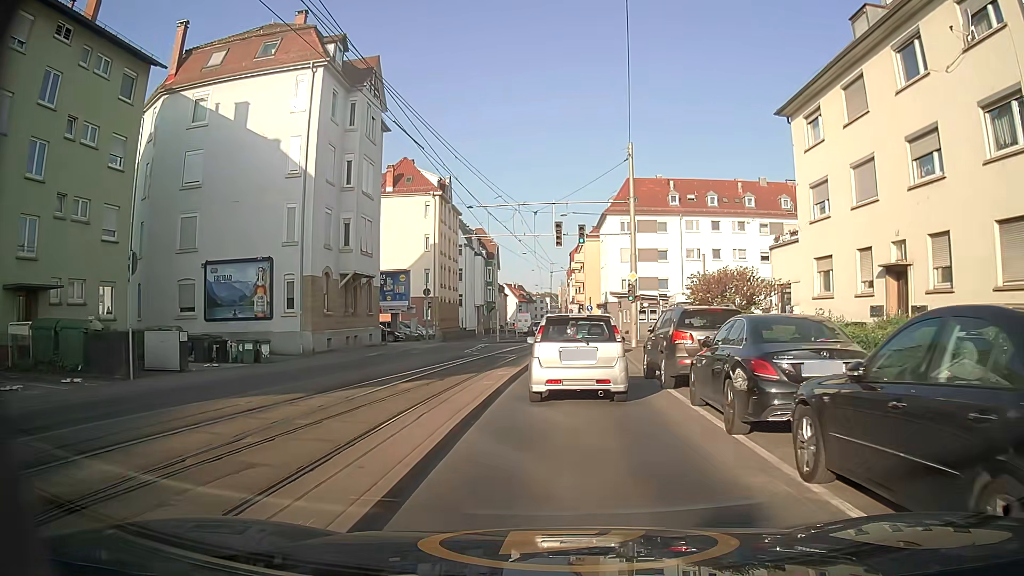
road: secondary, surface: asphalt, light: Day
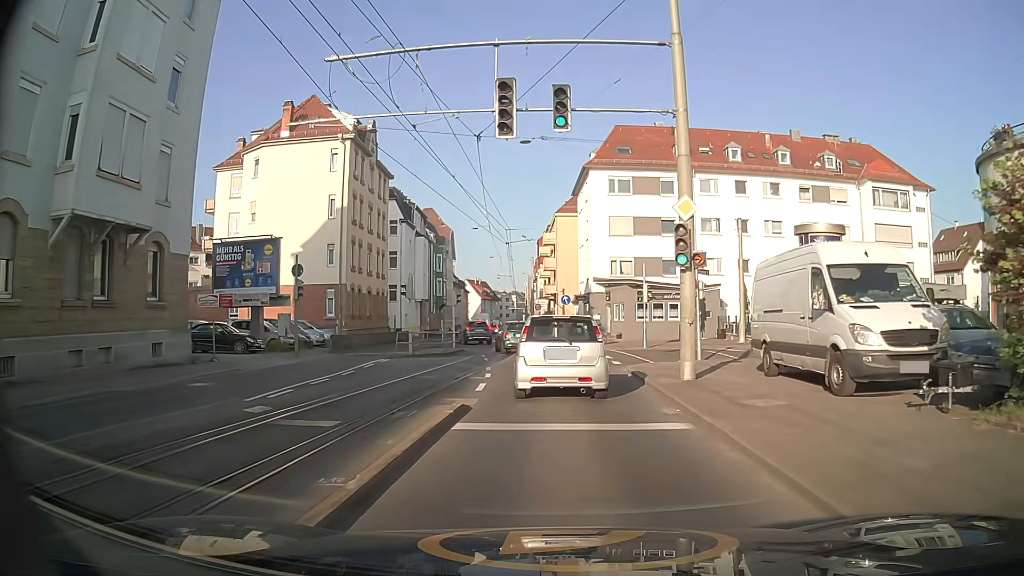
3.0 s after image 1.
(+0.3, +20.5) m; +2°
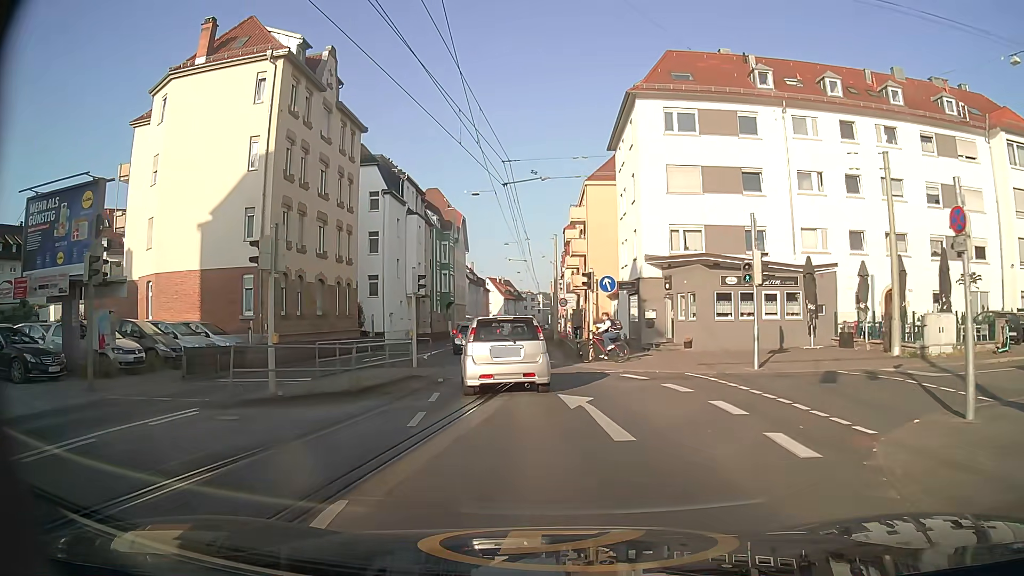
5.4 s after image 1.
(-0.2, +16.0) m; -4°
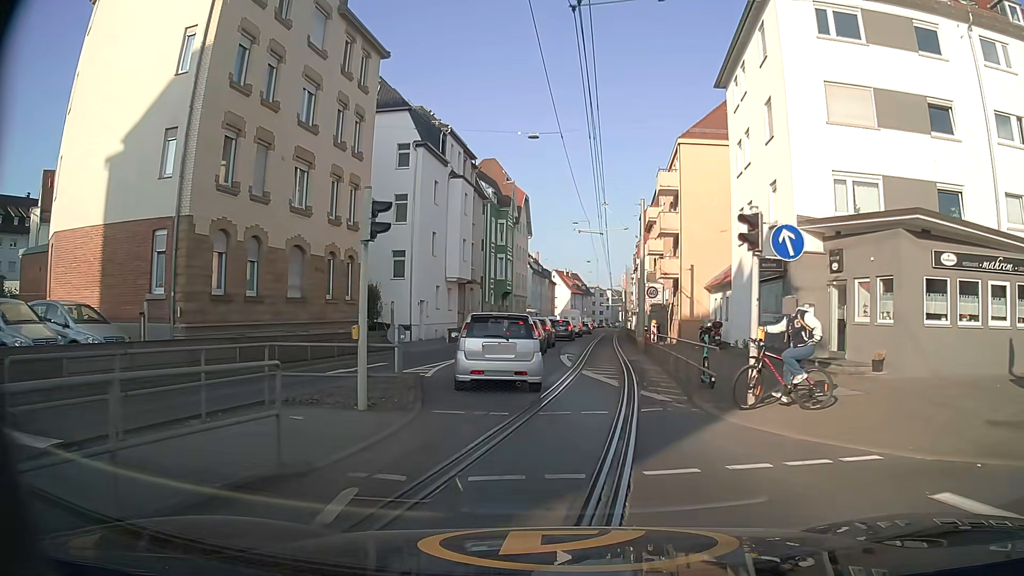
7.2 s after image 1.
(-0.4, +12.3) m; -5°
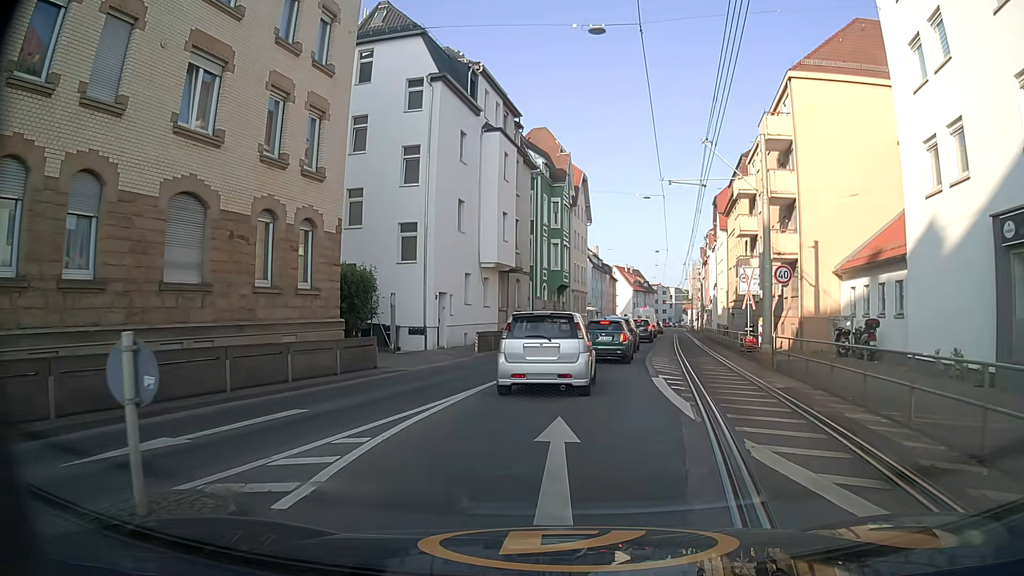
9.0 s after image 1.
(-0.4, +11.4) m; -4°
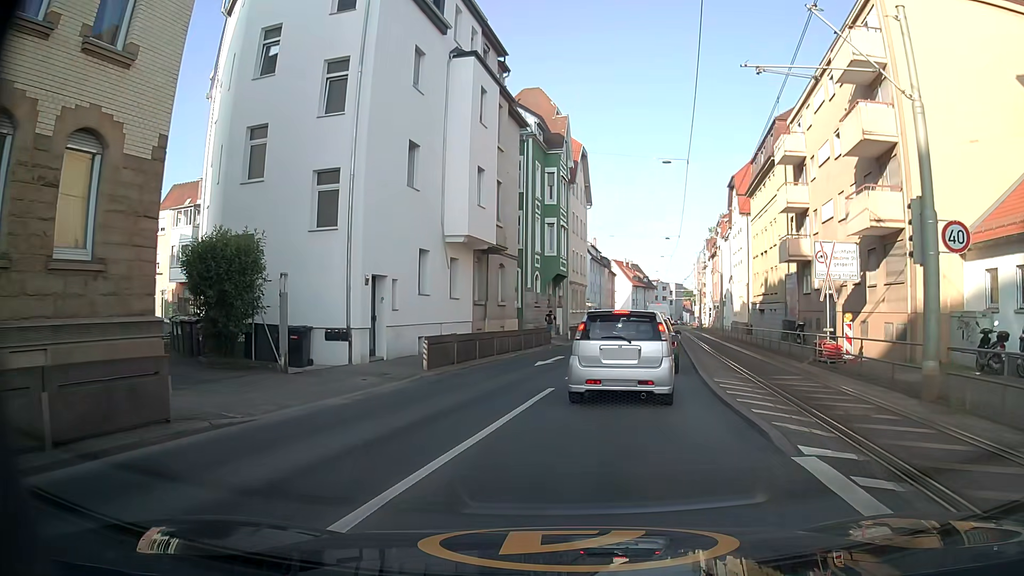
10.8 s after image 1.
(0.0, +9.8) m; +2°
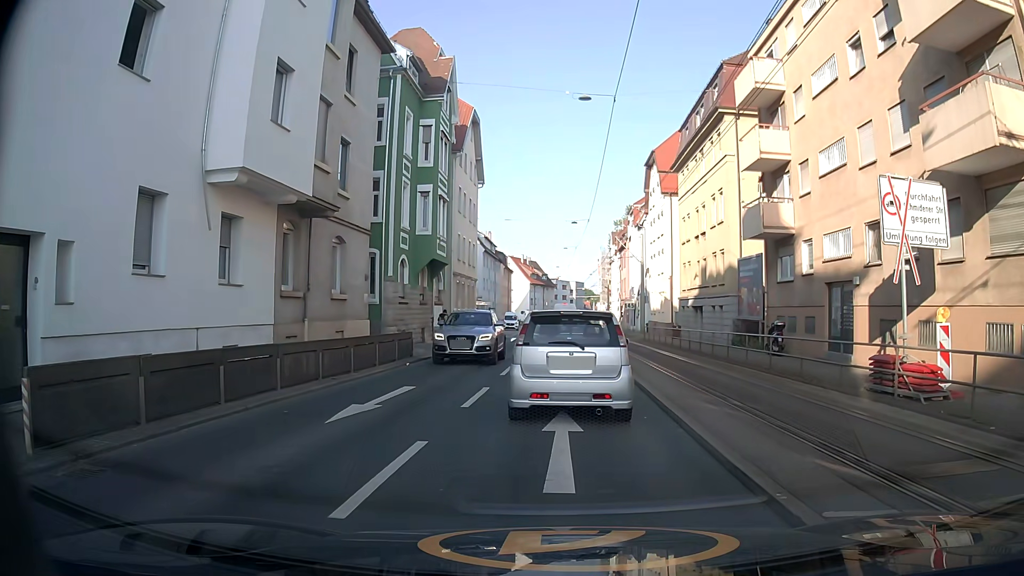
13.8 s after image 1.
(+0.5, +10.5) m; +8°
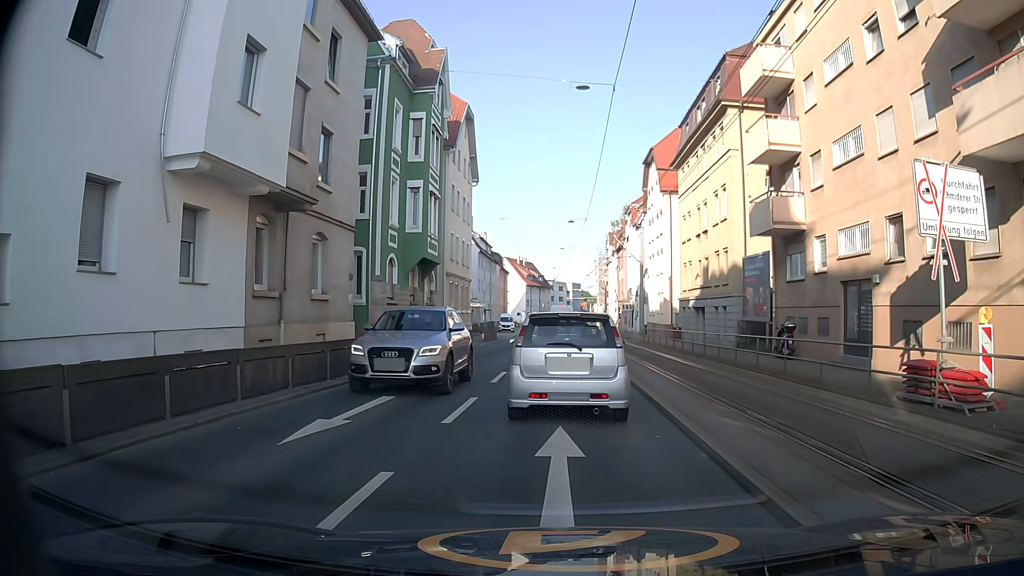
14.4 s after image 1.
(0.0, +1.5) m; 0°
